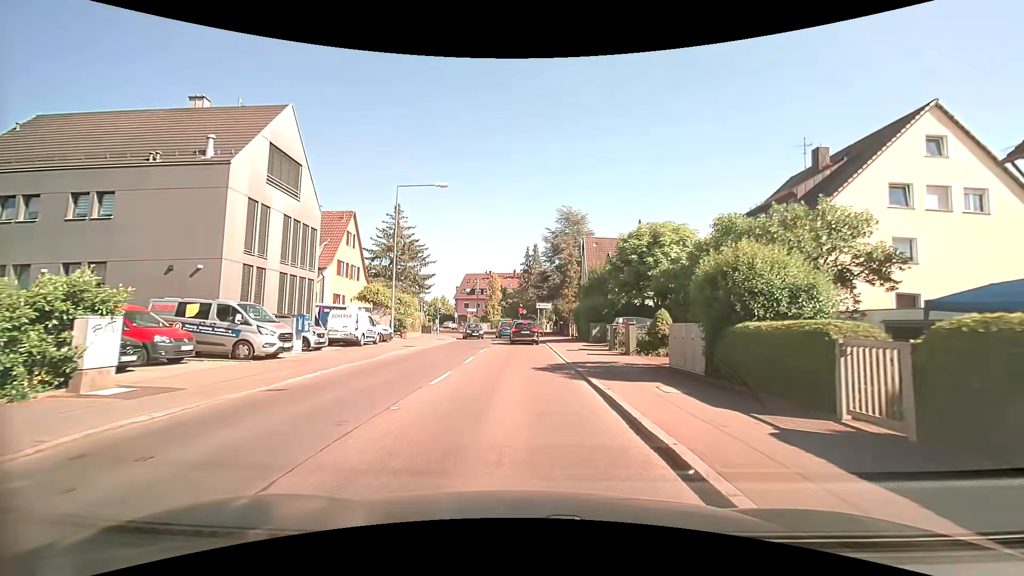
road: tertiary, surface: asphalt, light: Day
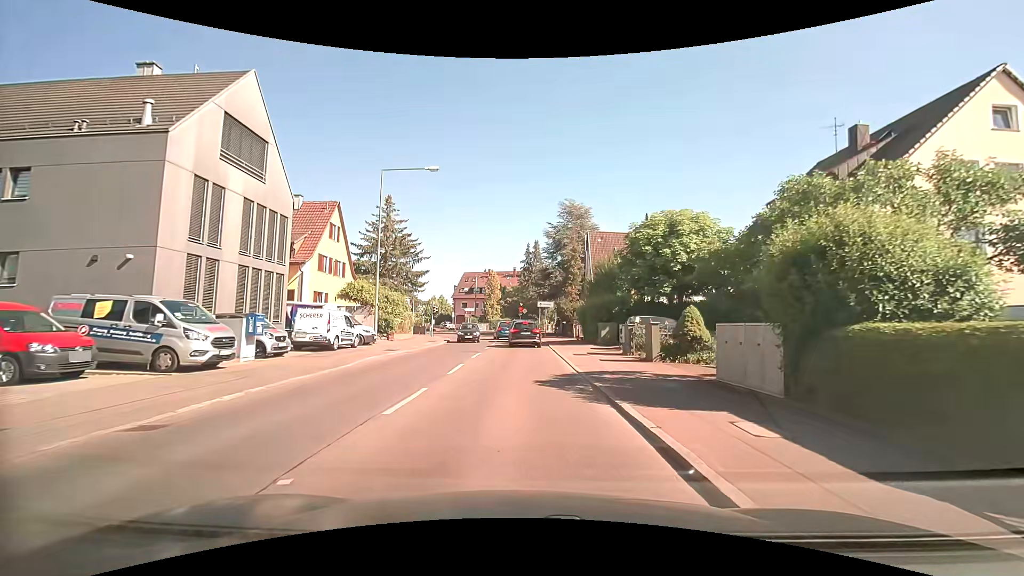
(0.0, +3.5) m; -1°
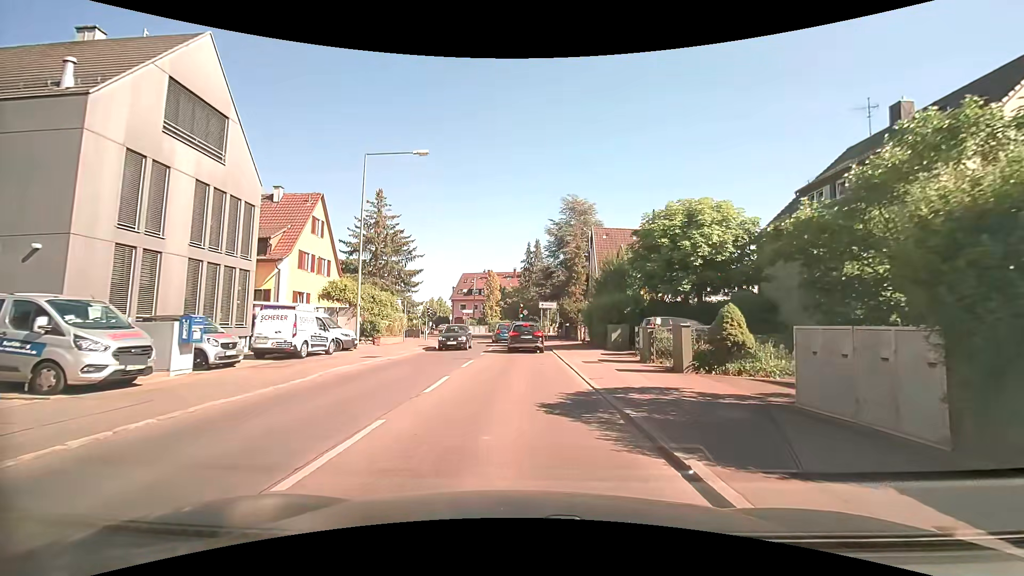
(0.0, +3.1) m; 0°
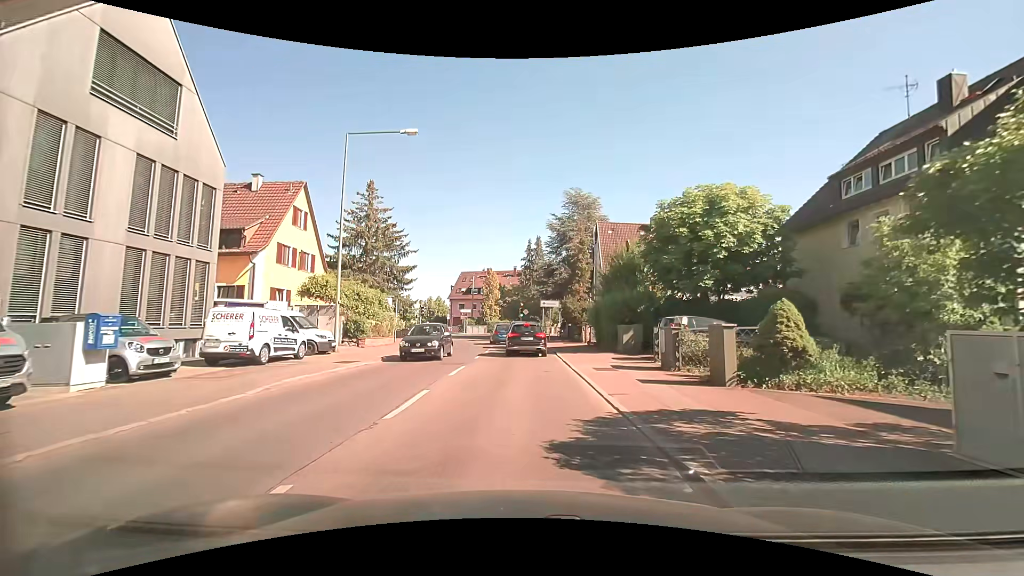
(0.0, +2.8) m; 0°
